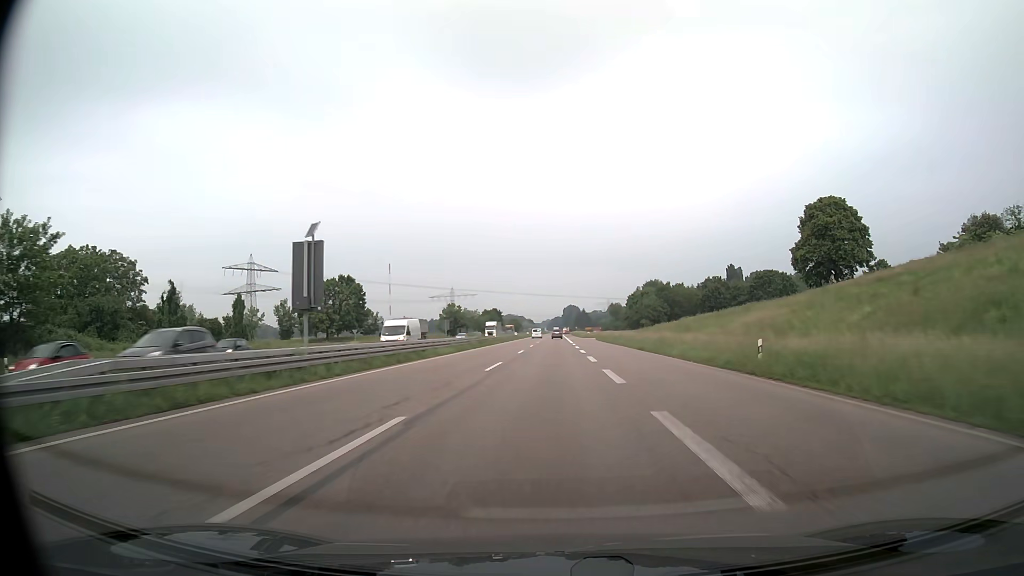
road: trunk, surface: asphalt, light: Day
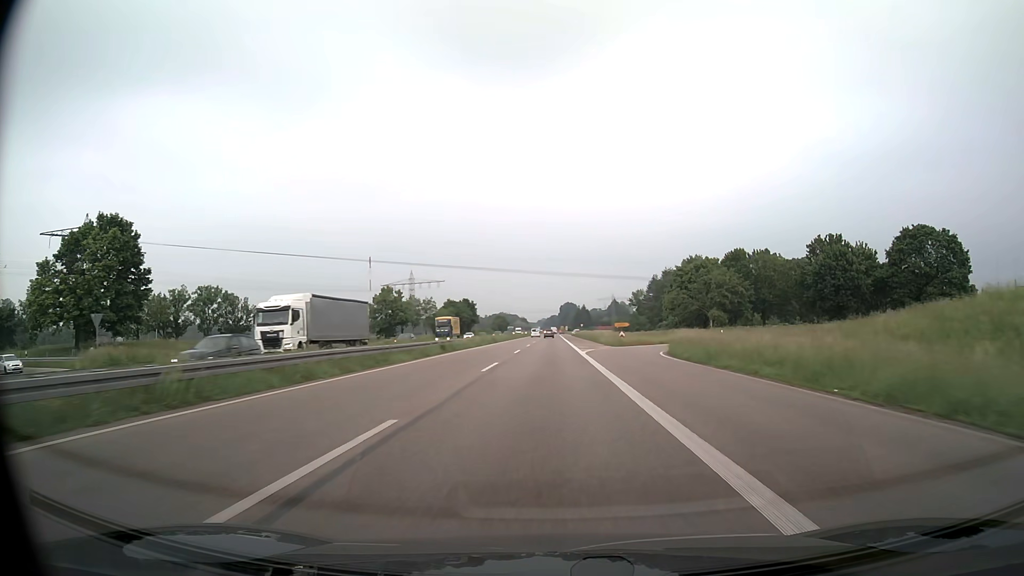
(+0.5, +74.1) m; 0°
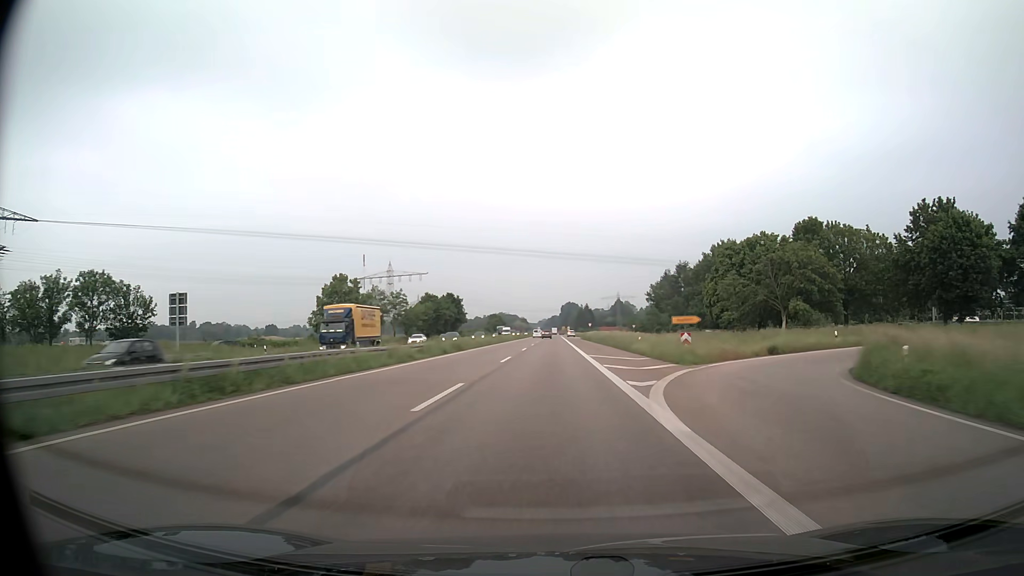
(0.0, +29.5) m; 0°
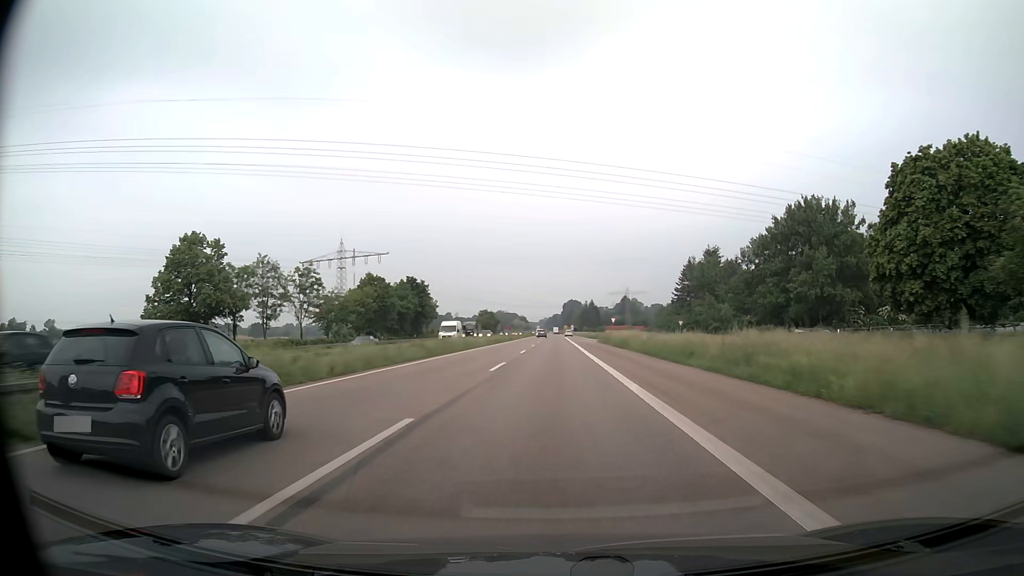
(-0.1, +44.0) m; 0°
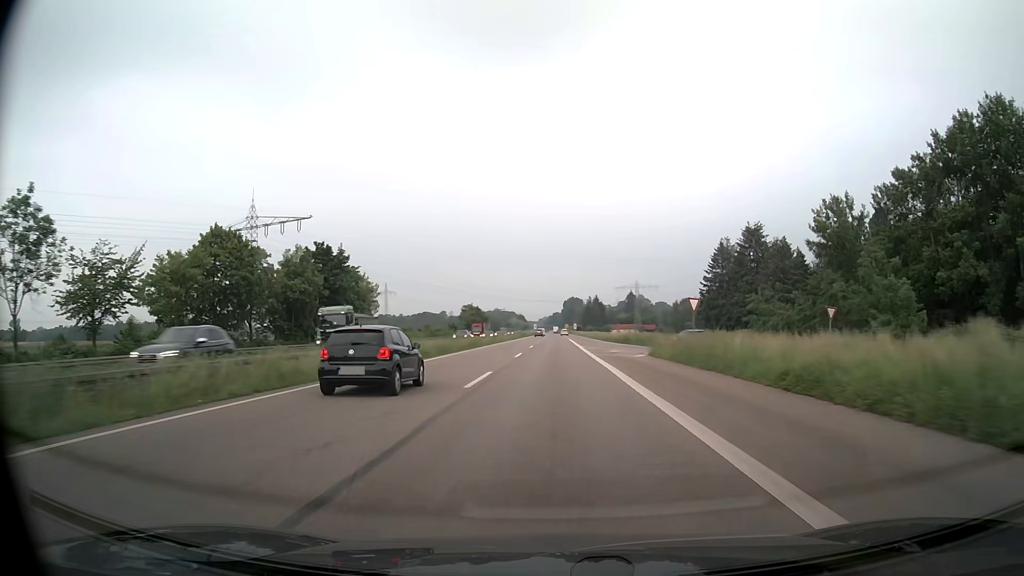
(+0.1, +43.6) m; 0°
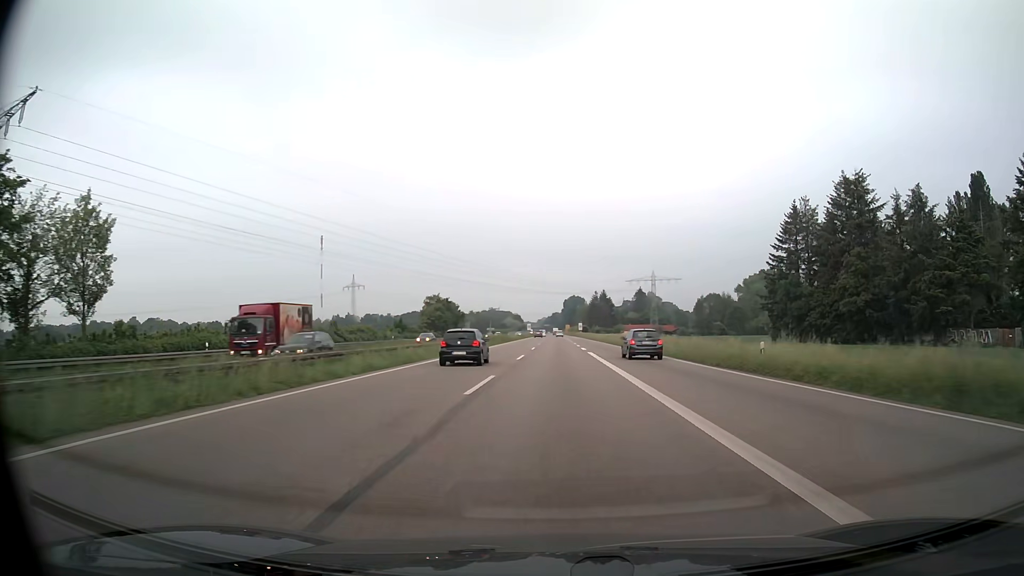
(0.0, +56.7) m; 0°
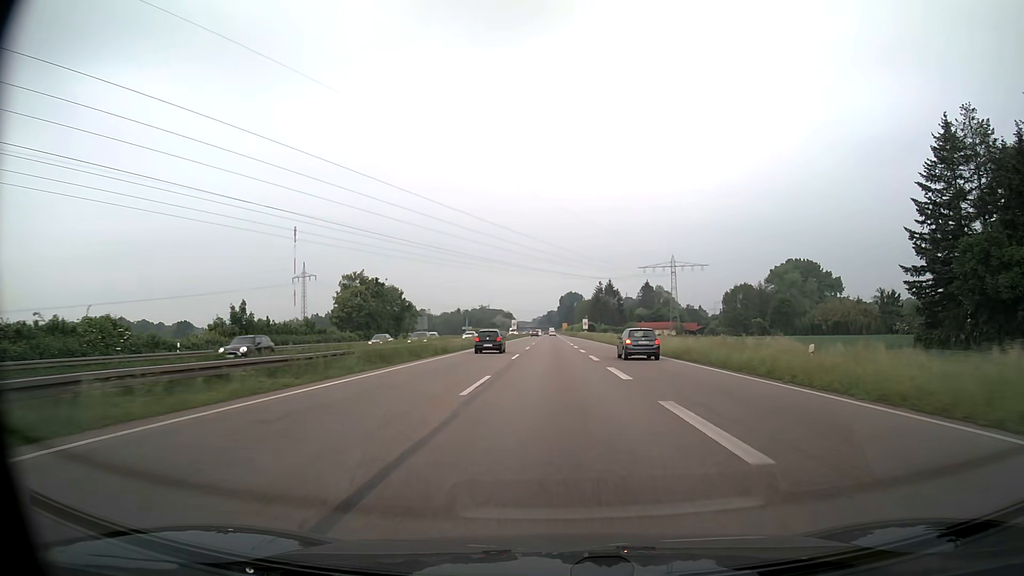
(+0.1, +55.3) m; 0°
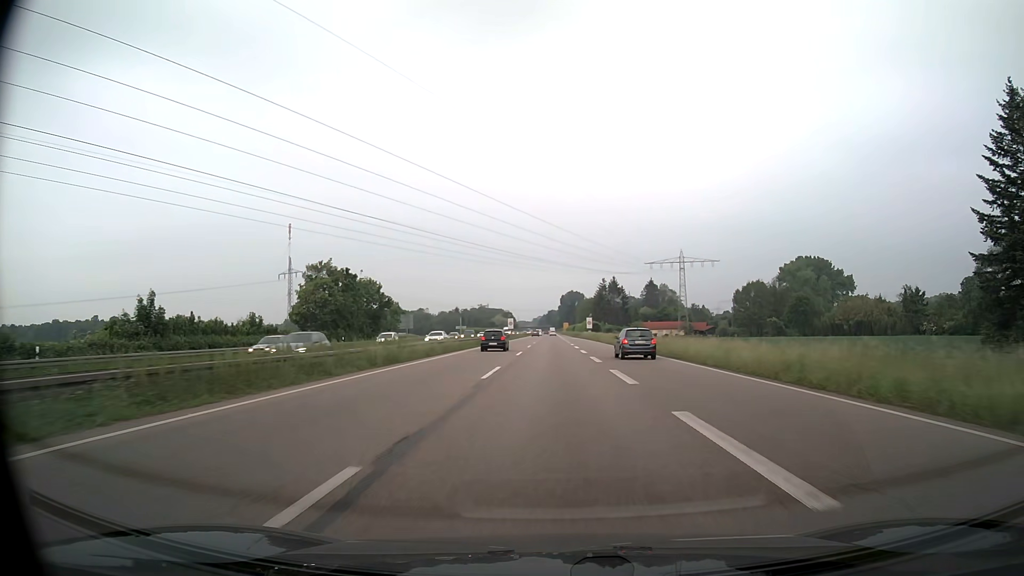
(0.0, +13.7) m; 0°
(0, +10) (0, +20) (0, +30) (0, +40) (0, +50) (0, +60) (0, +70) (0, +80) (0, +90) (0, +100) m
